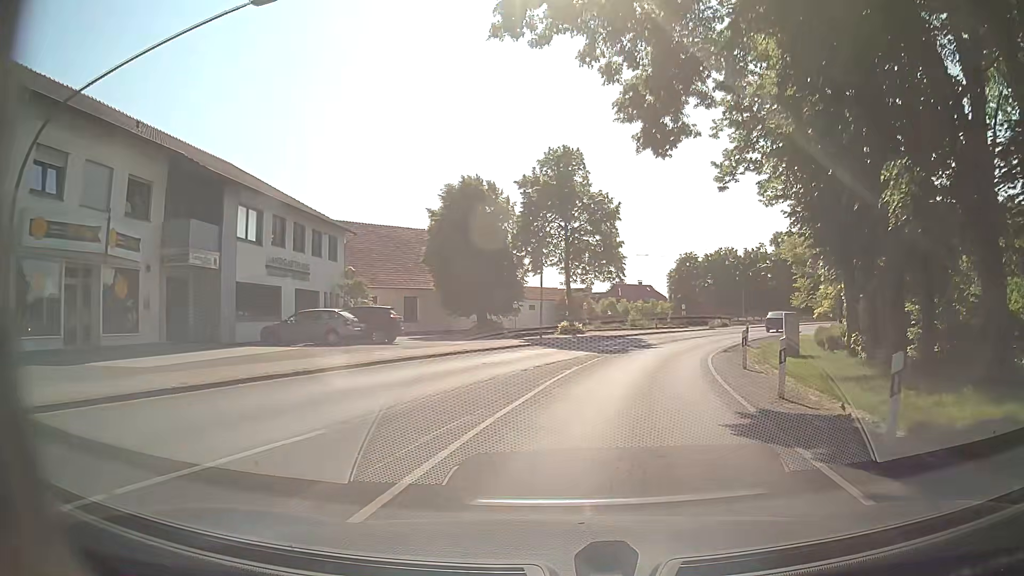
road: secondary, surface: asphalt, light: Day
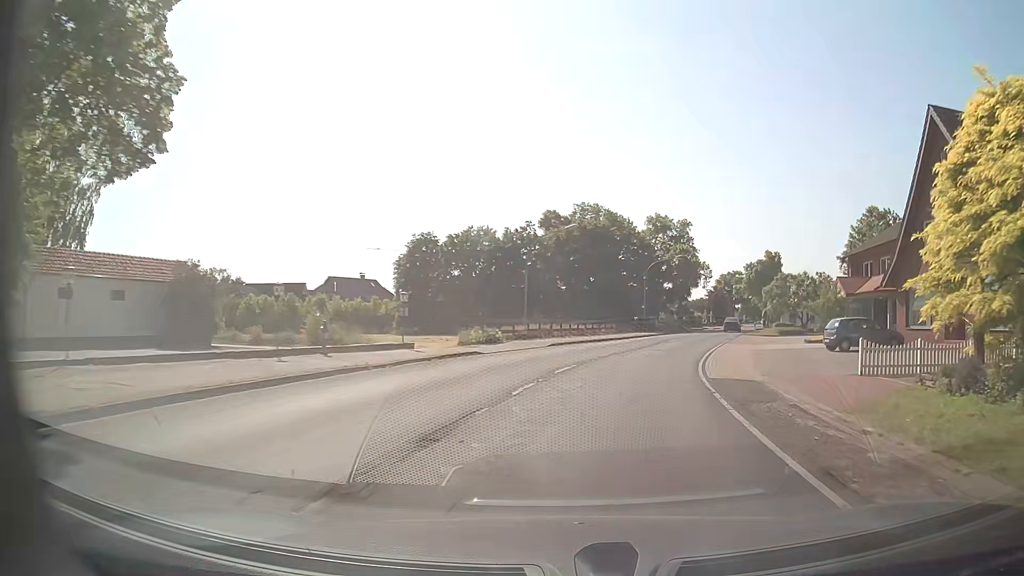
(+5.7, +32.9) m; +22°
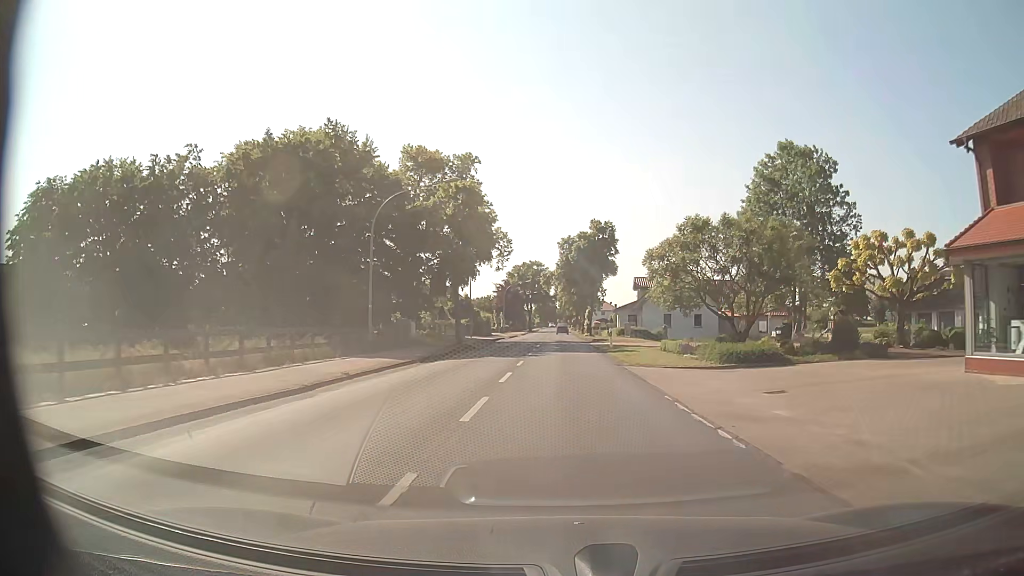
(+7.0, +38.6) m; +19°
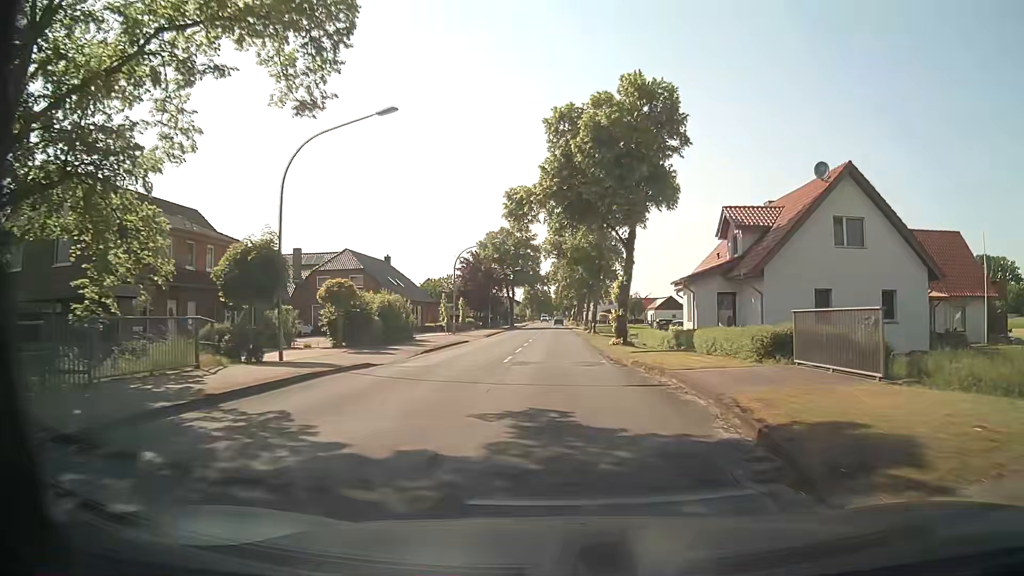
(+0.3, +43.4) m; 0°
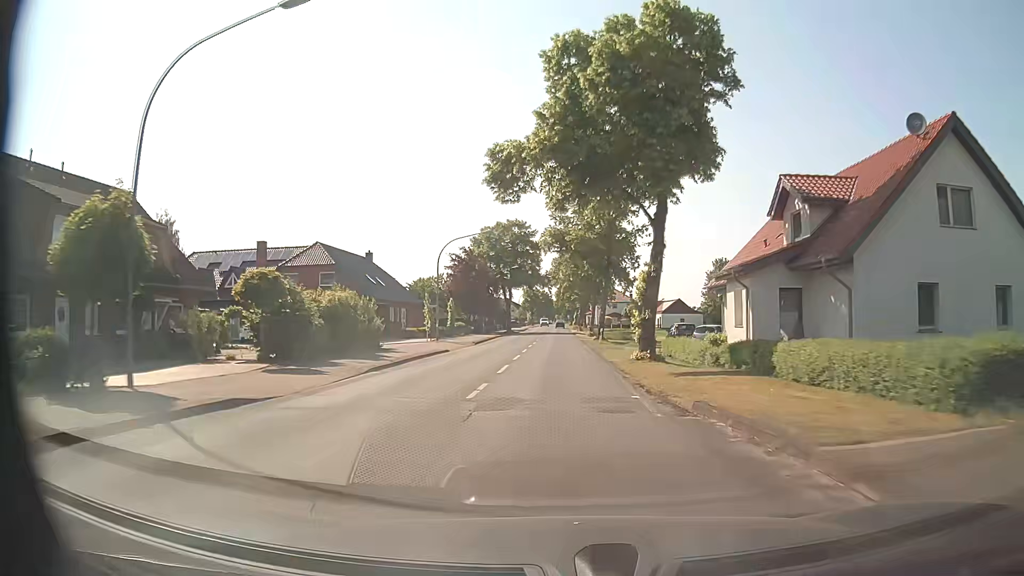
(0.0, +8.5) m; 0°
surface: paved
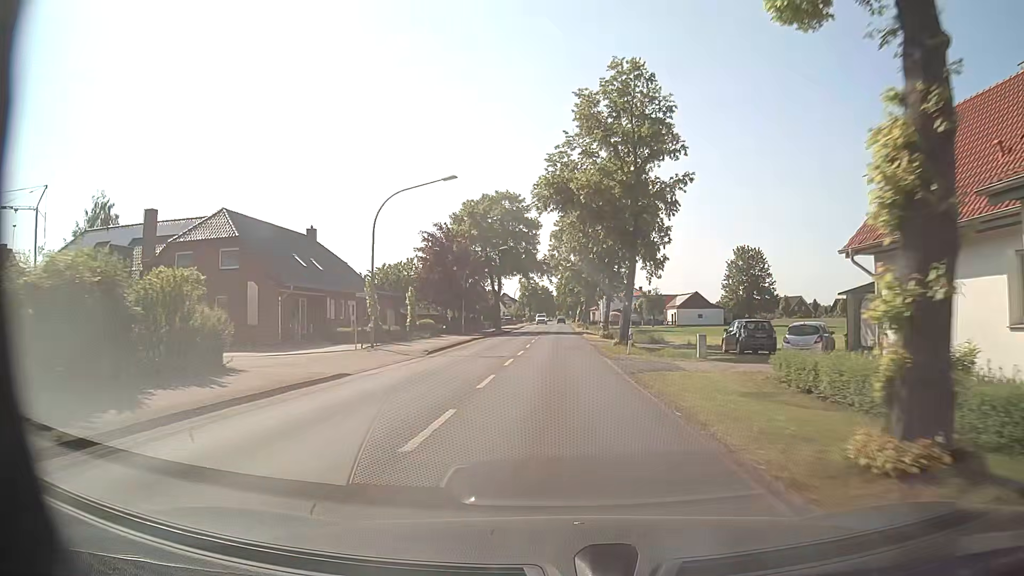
(0.0, +17.2) m; 0°
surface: asphalt
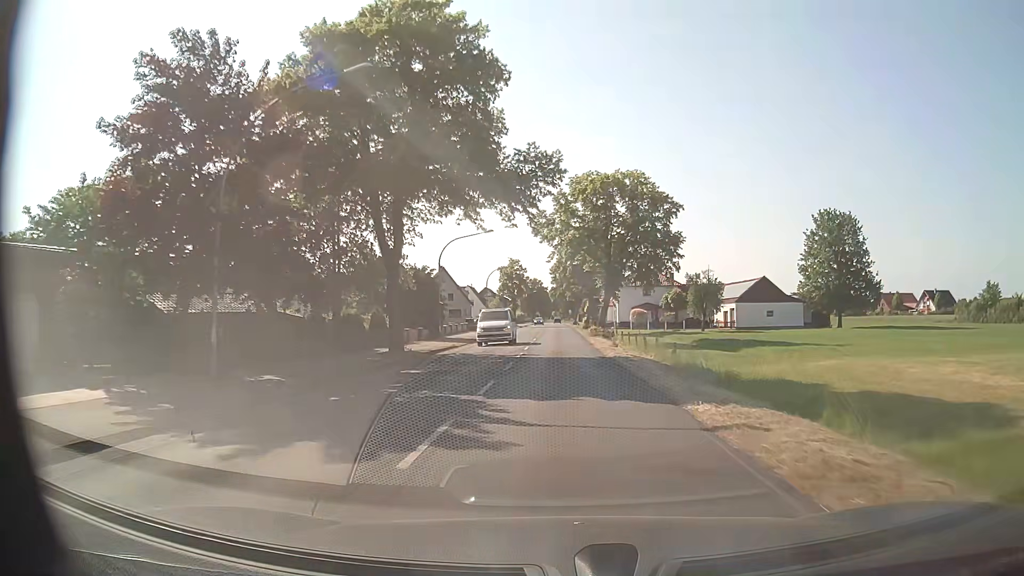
(+0.2, +43.7) m; 0°
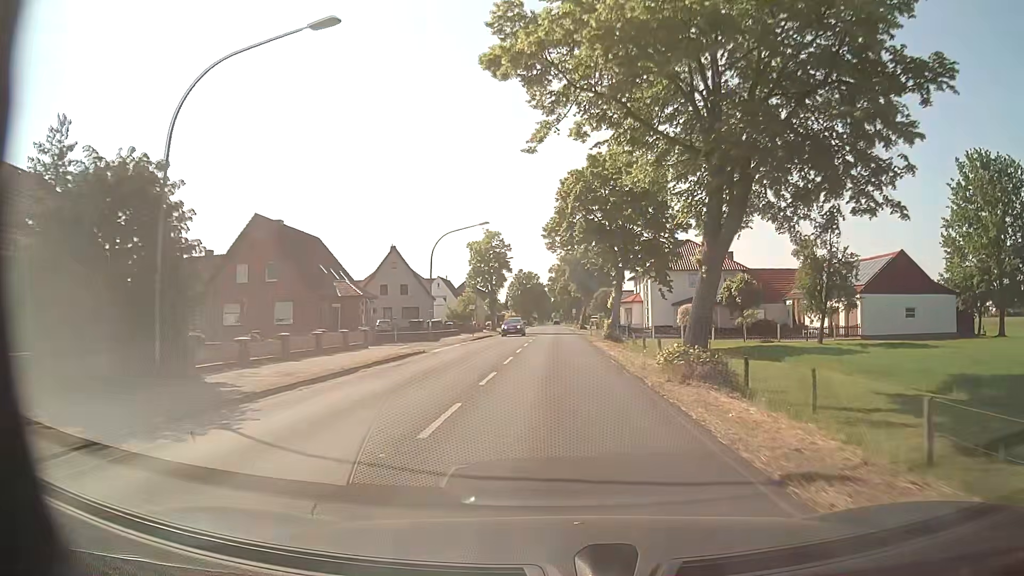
(+0.2, +35.2) m; +1°
(0, +10) (0, +20) (0, +30) (0, +40) (0, +50) (-1, +60) (-1, +70) (-1, +80) (-1, +90) (-1, +100) m
